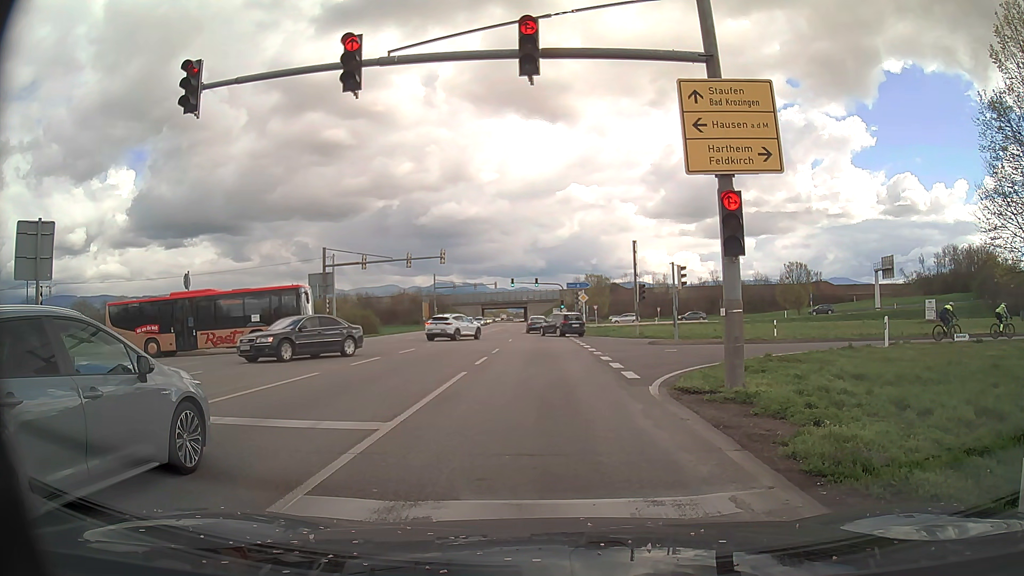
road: primary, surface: asphalt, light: Day
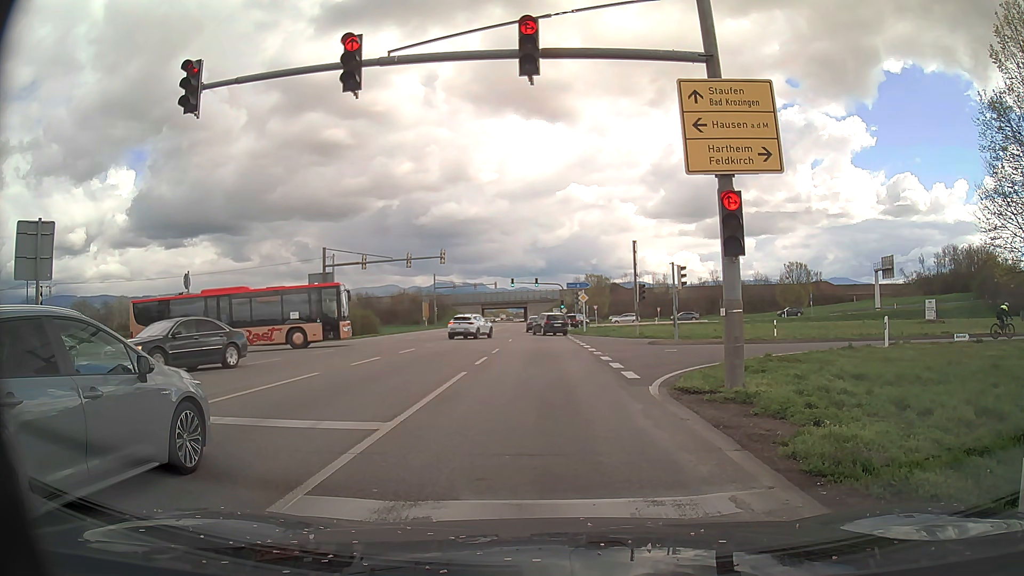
(0.0, 0.0) m; 0°
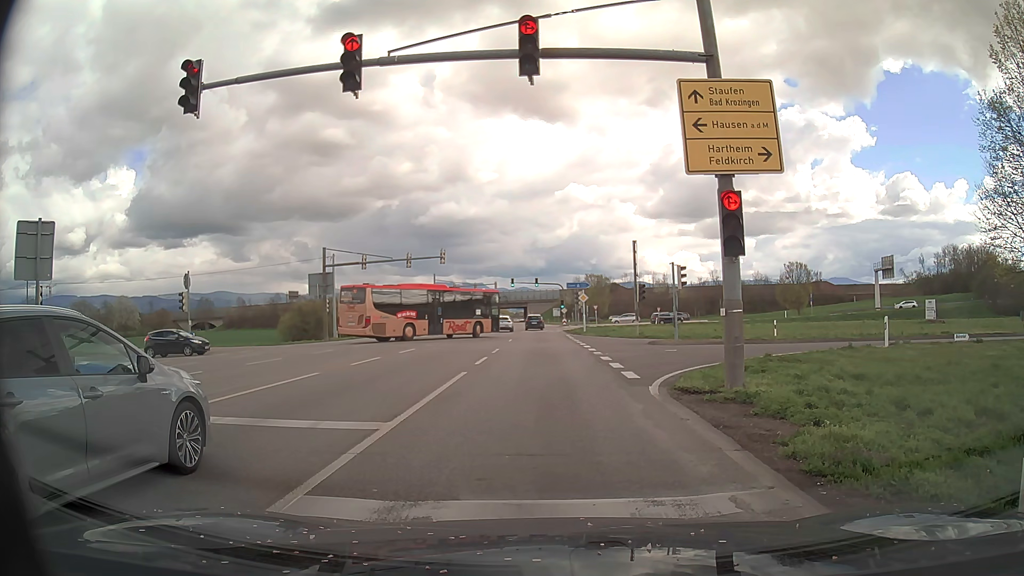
(0.0, 0.0) m; 0°
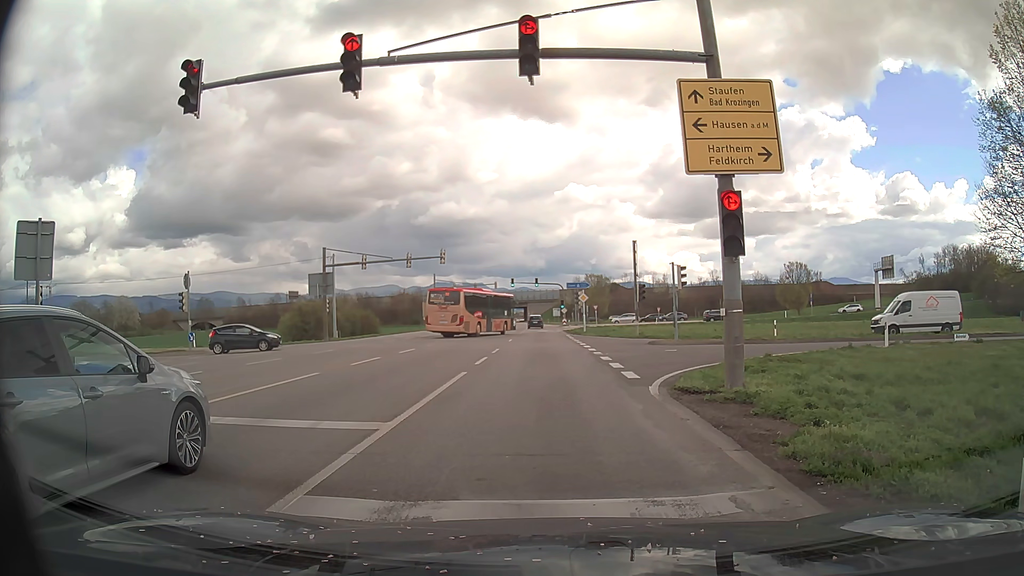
(0.0, 0.0) m; 0°
(0, +10) (0, +20) (0, +30) (0, +40) (0, +50) (0, +60) (0, +70) (0, +80) (0, +90) (0, +100) m
